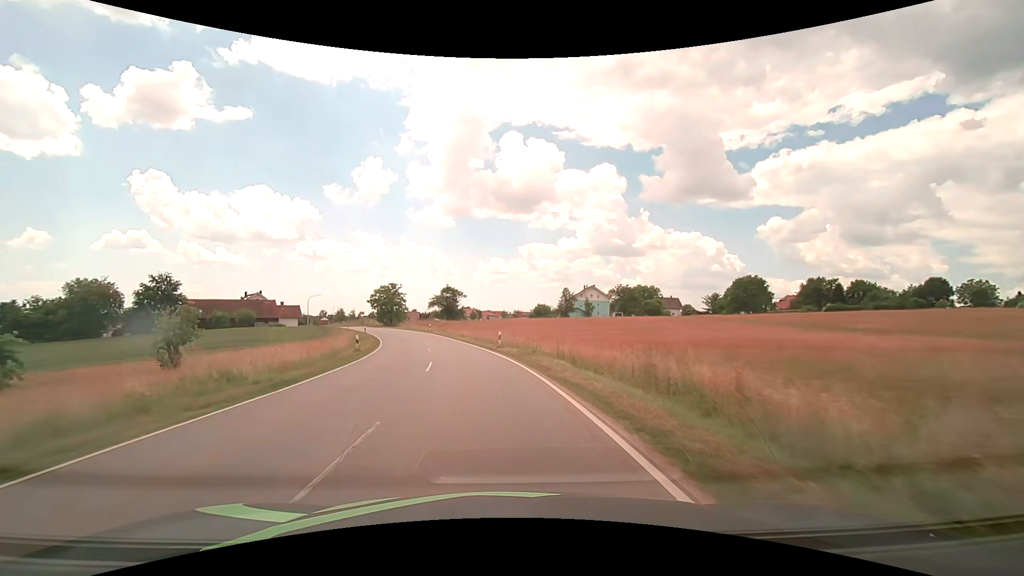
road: tertiary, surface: asphalt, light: Day
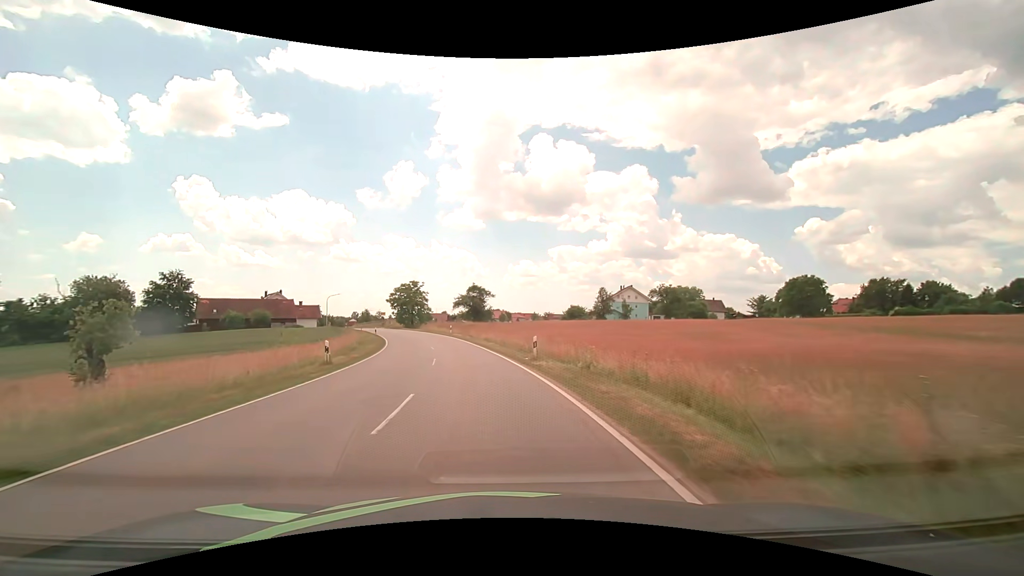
(-0.3, +9.1) m; -3°
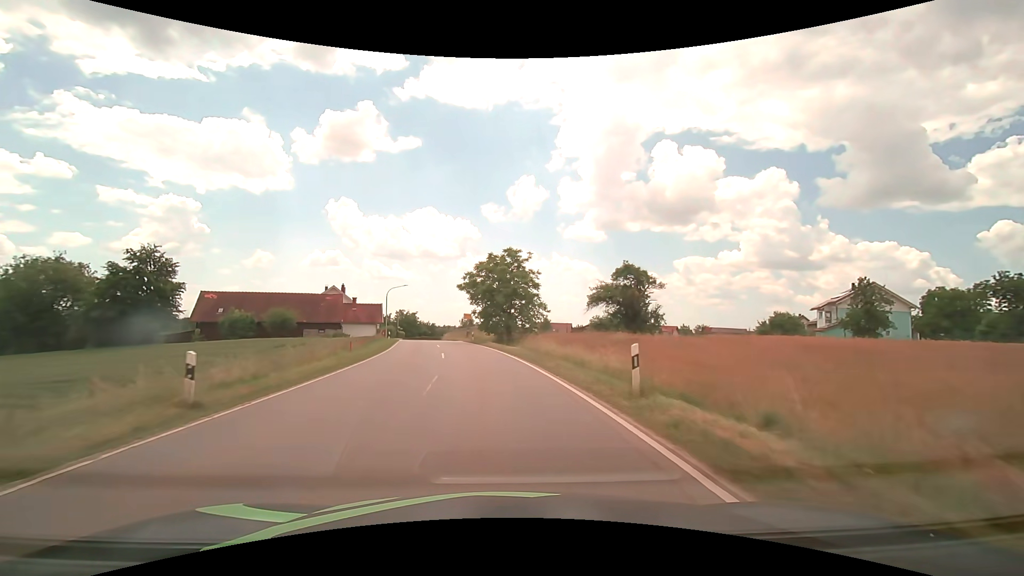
(-5.9, +44.7) m; -14°
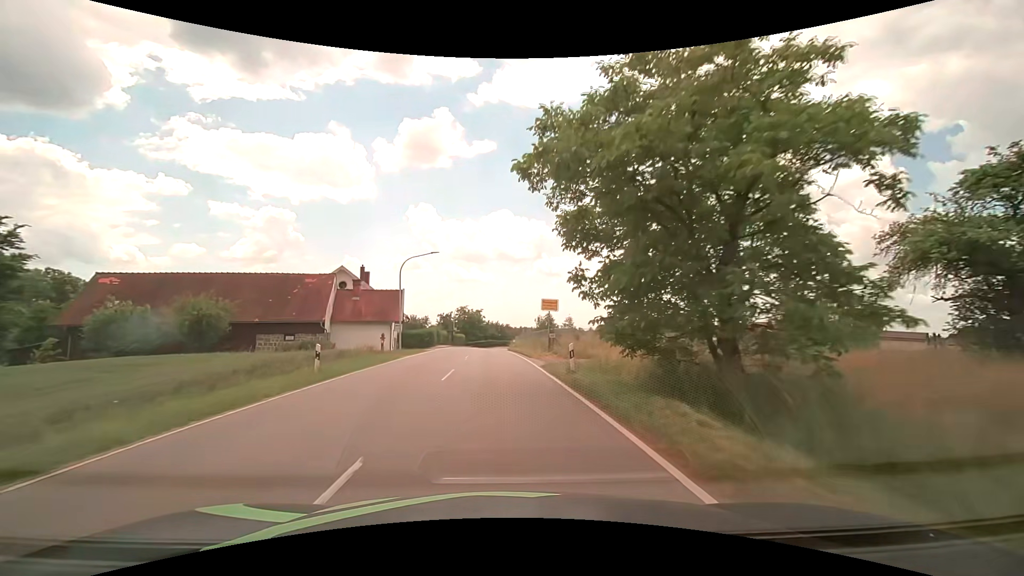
(-2.6, +32.3) m; -9°
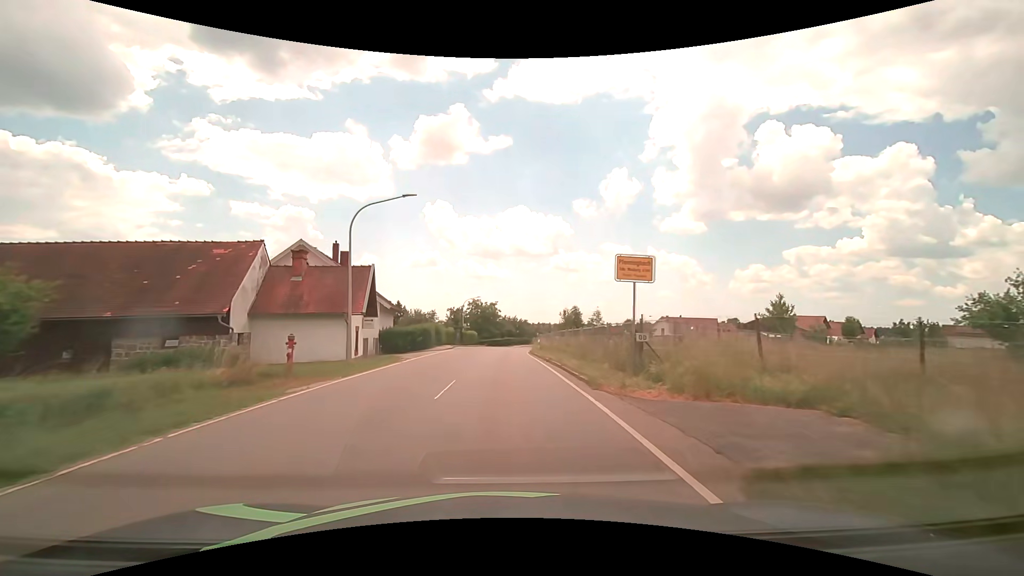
(-0.3, +15.6) m; -1°
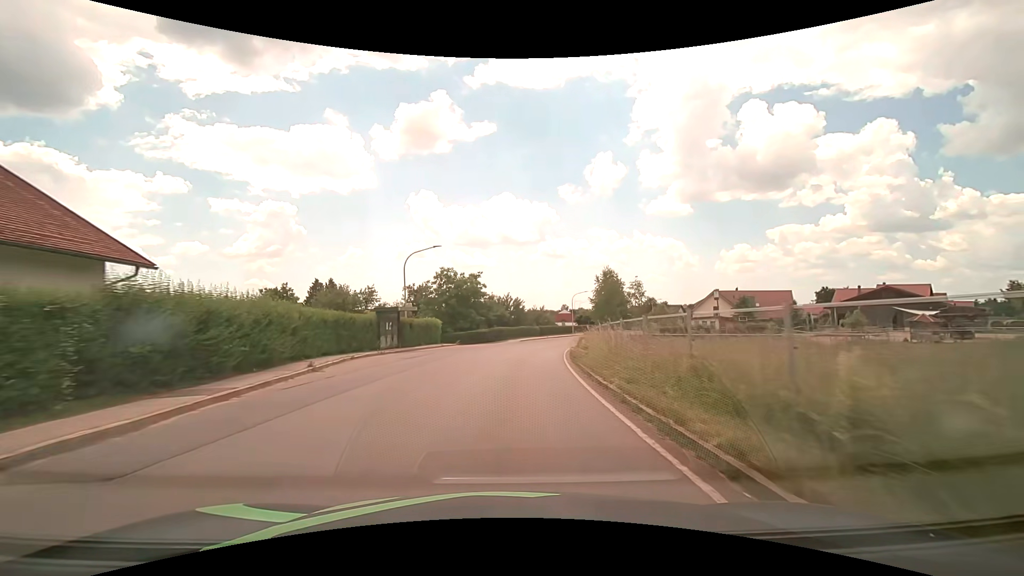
(-0.5, +39.0) m; +1°
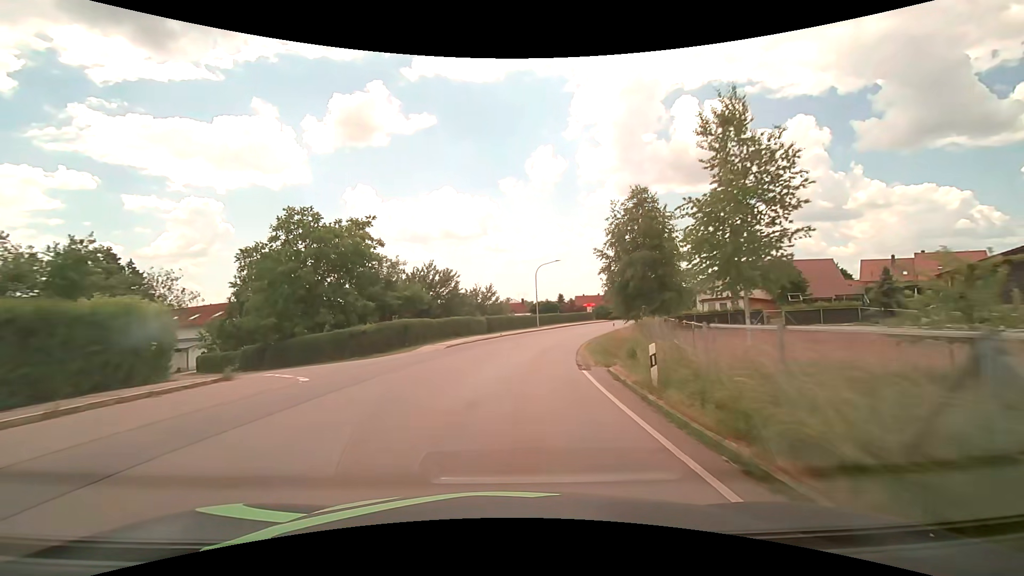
(+1.4, +30.9) m; +6°
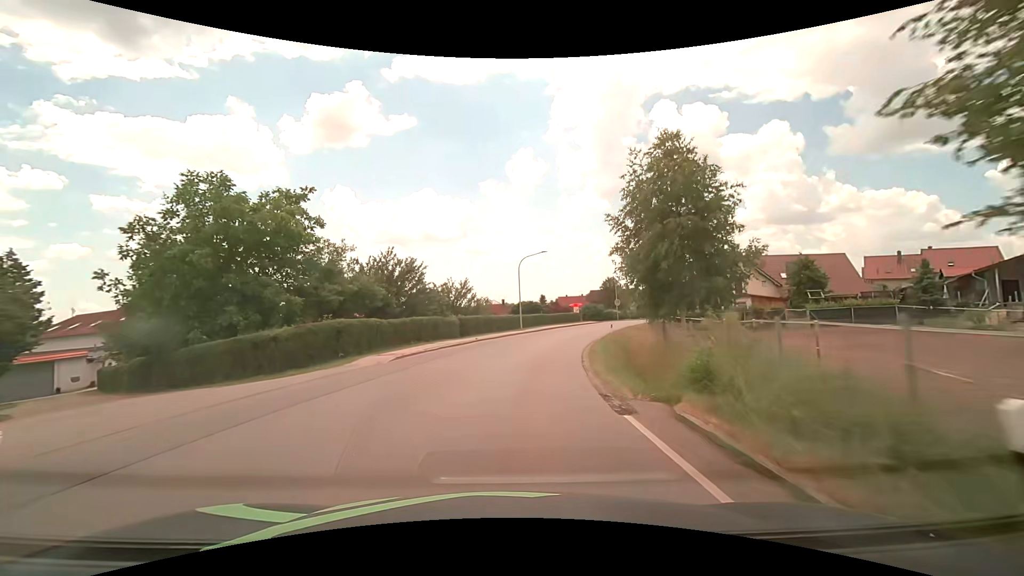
(+0.1, +7.7) m; +2°
(0, +10) (+1, +20) (+3, +30) (+5, +40) (+8, +49) (+12, +58) (+16, +68) (+20, +77) (+23, +86) (+28, +95) m
